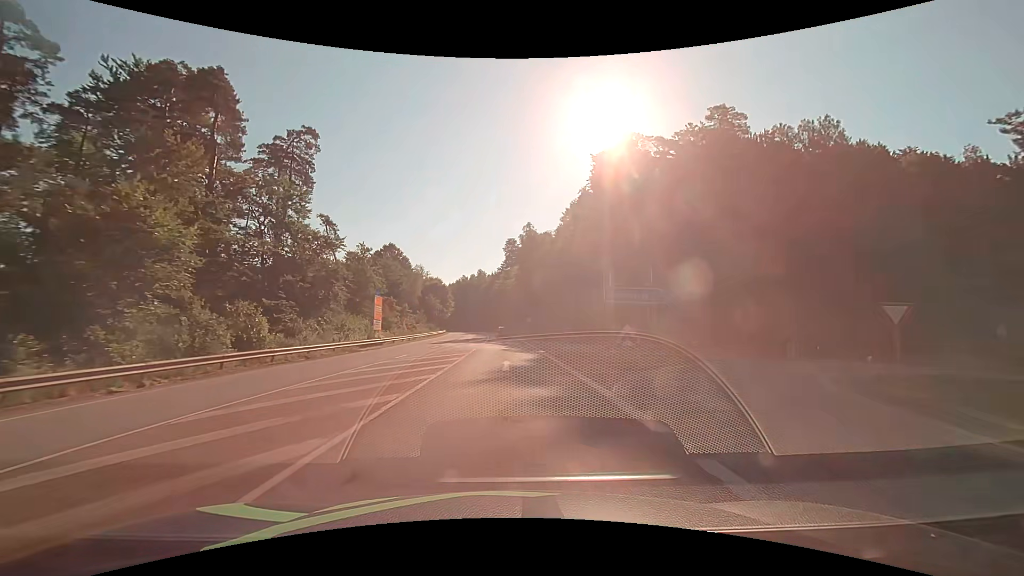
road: secondary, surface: asphalt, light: Day
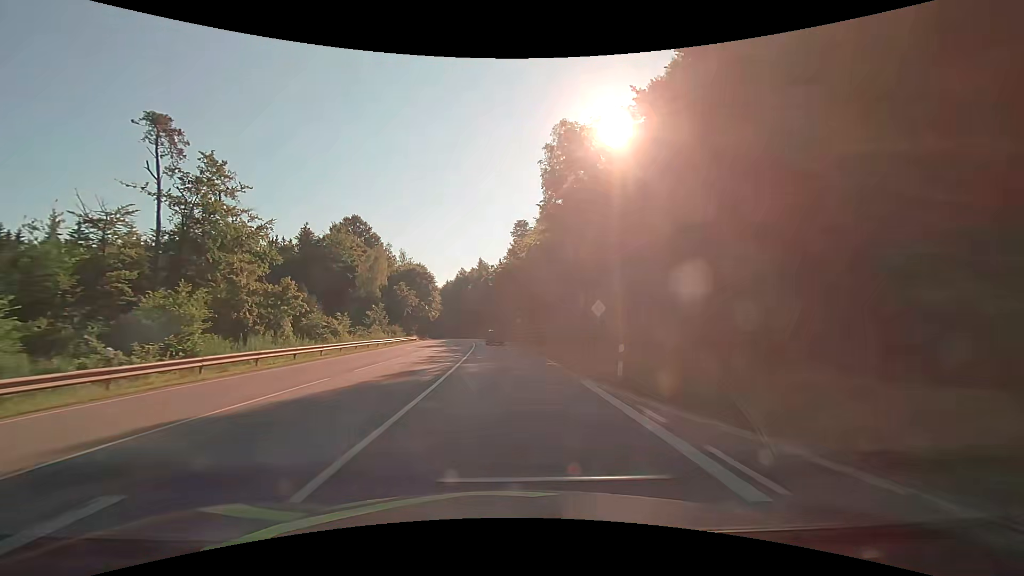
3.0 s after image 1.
(-0.5, +50.2) m; -1°
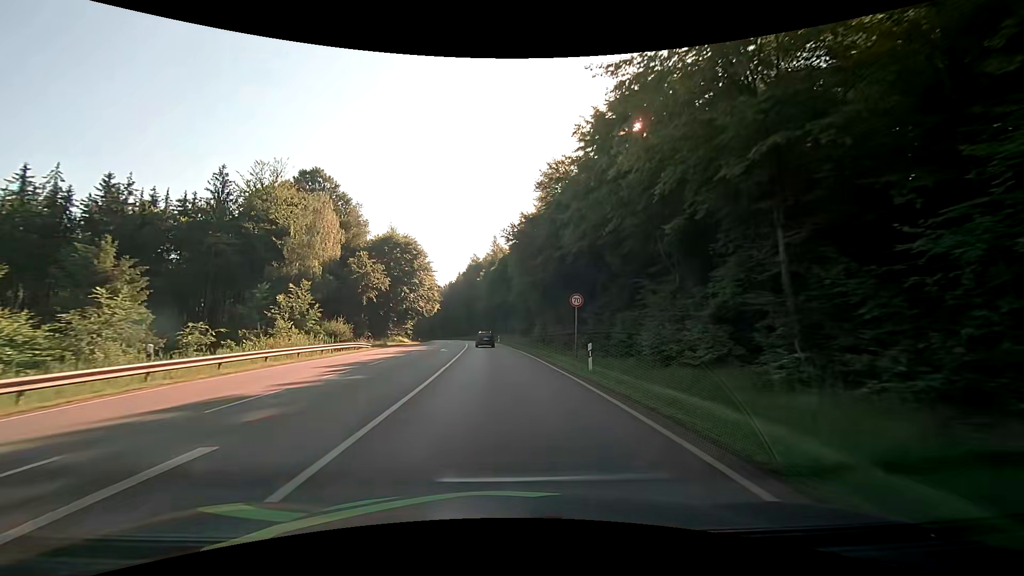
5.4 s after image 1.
(-0.5, +38.7) m; -2°
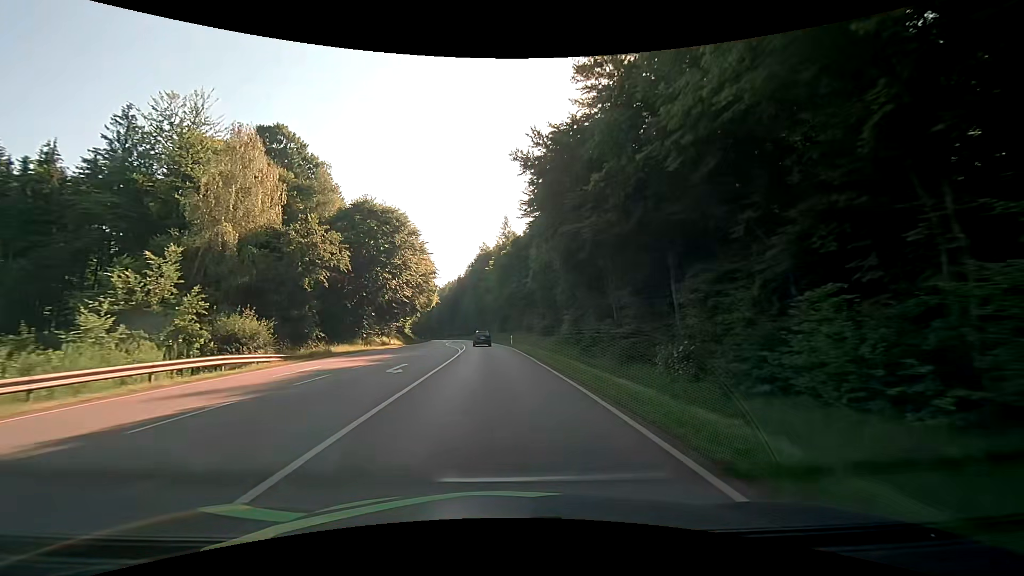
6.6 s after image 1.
(-0.3, +20.0) m; -1°
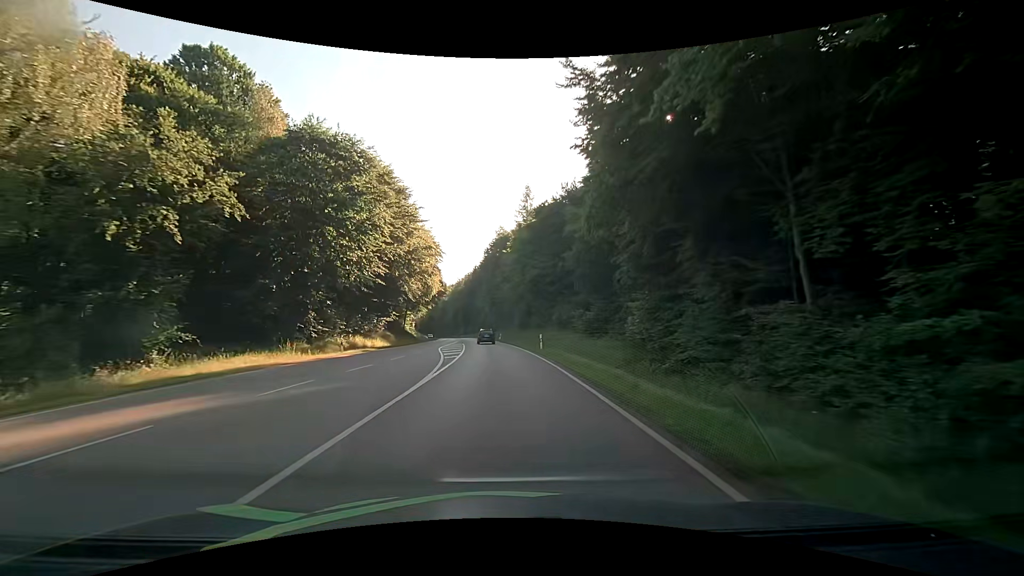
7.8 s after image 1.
(-0.5, +20.5) m; -2°
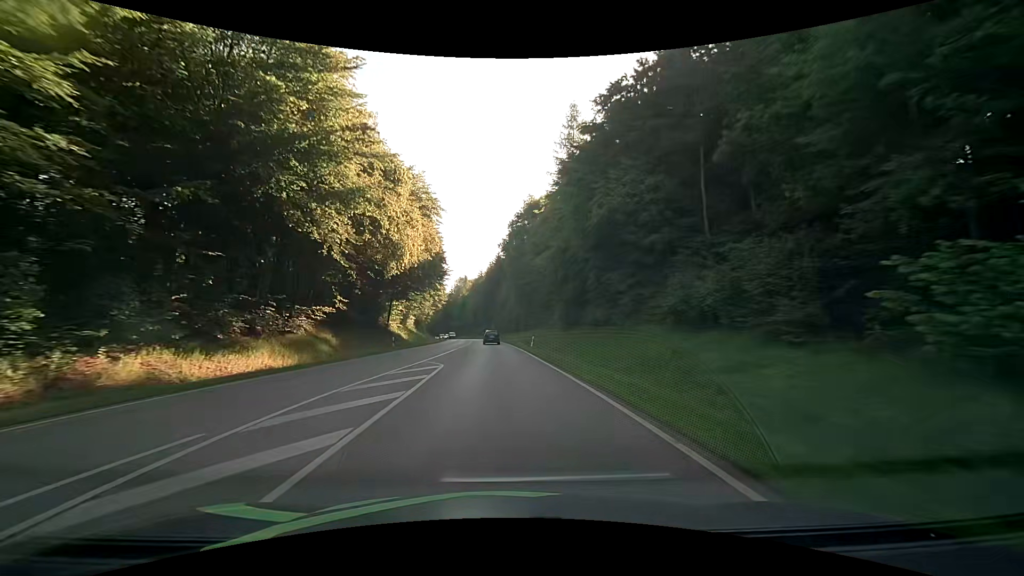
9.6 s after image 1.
(-0.9, +31.3) m; -3°
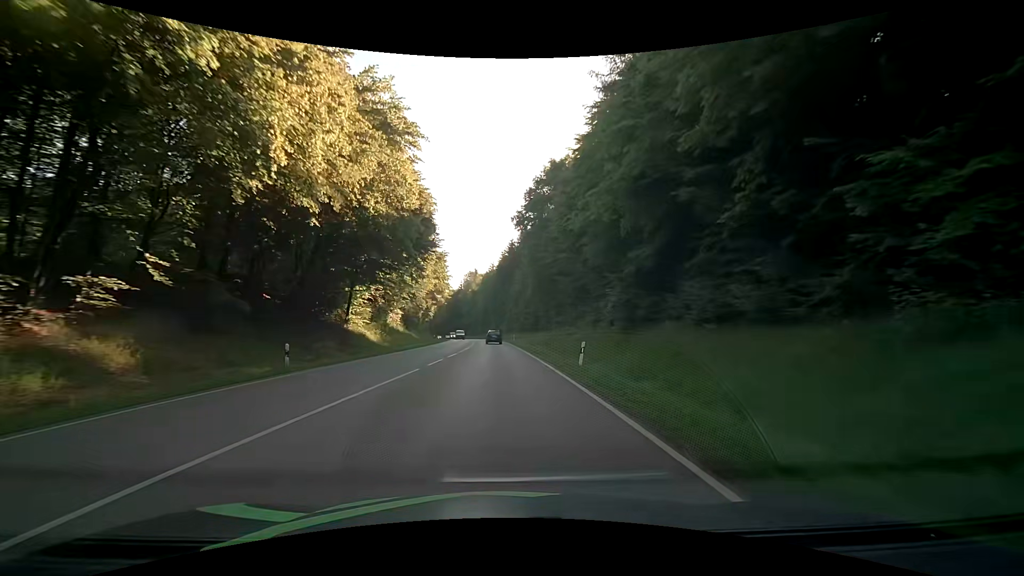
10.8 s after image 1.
(-0.2, +21.1) m; -2°
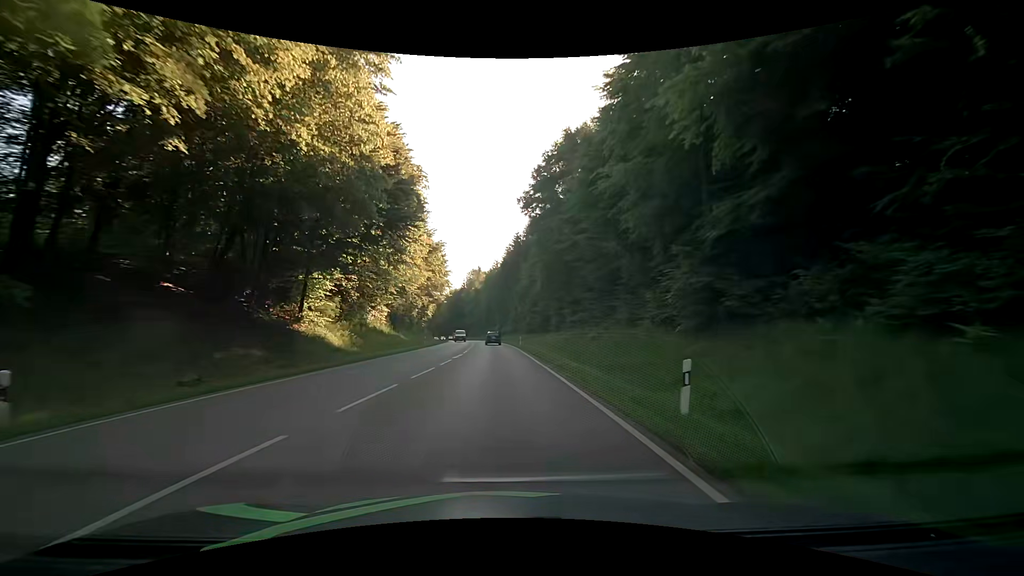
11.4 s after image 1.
(+0.1, +10.6) m; 0°
(0, +10) (0, +20) (0, +30) (-1, +40) (-1, +50) (-1, +60) (-2, +70) (-3, +80) (-4, +90) (-5, +100) m
